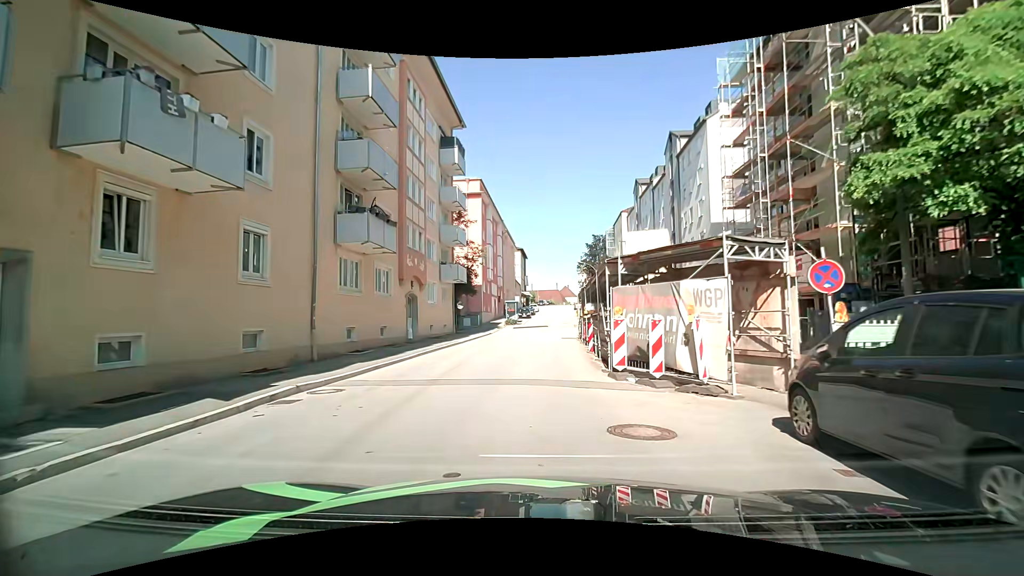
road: tertiary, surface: asphalt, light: Day
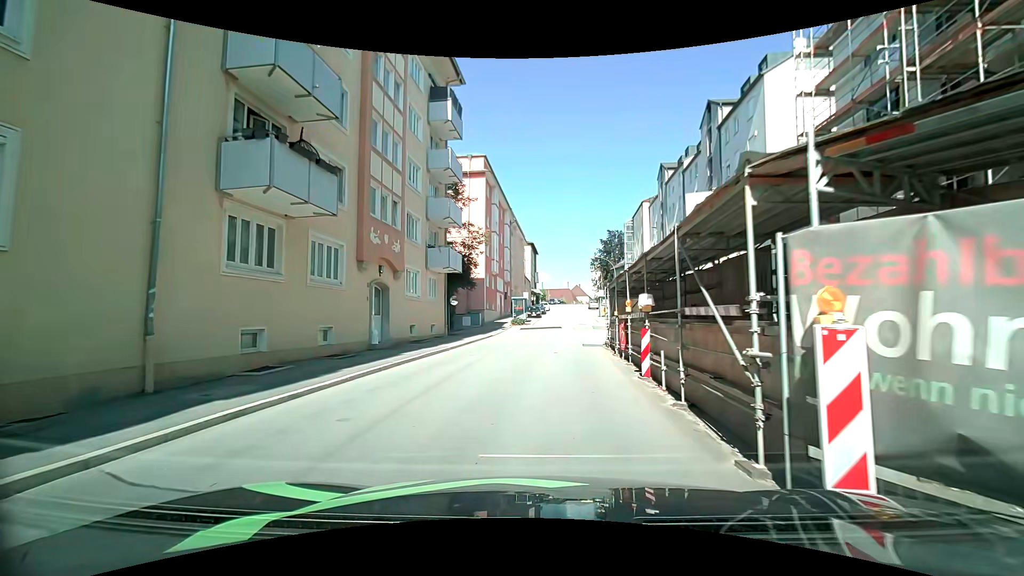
(0.0, +7.6) m; 0°
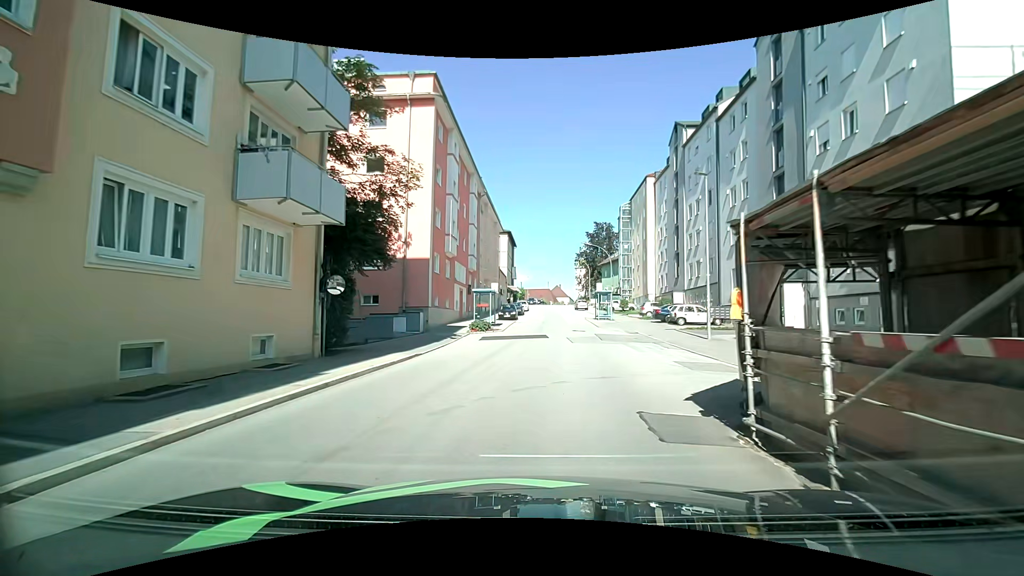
(0.0, +16.1) m; +1°
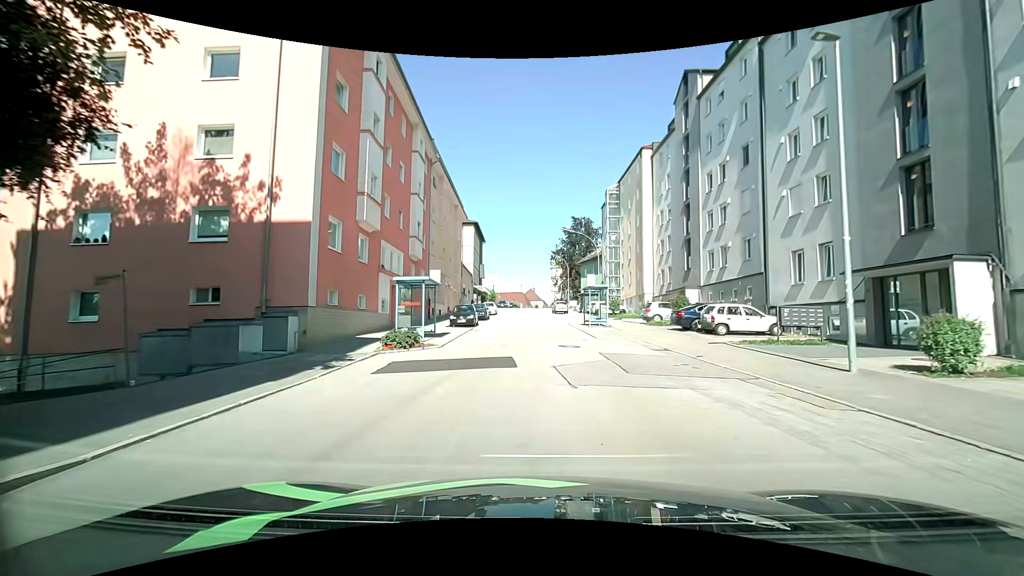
(+0.1, +12.6) m; +3°
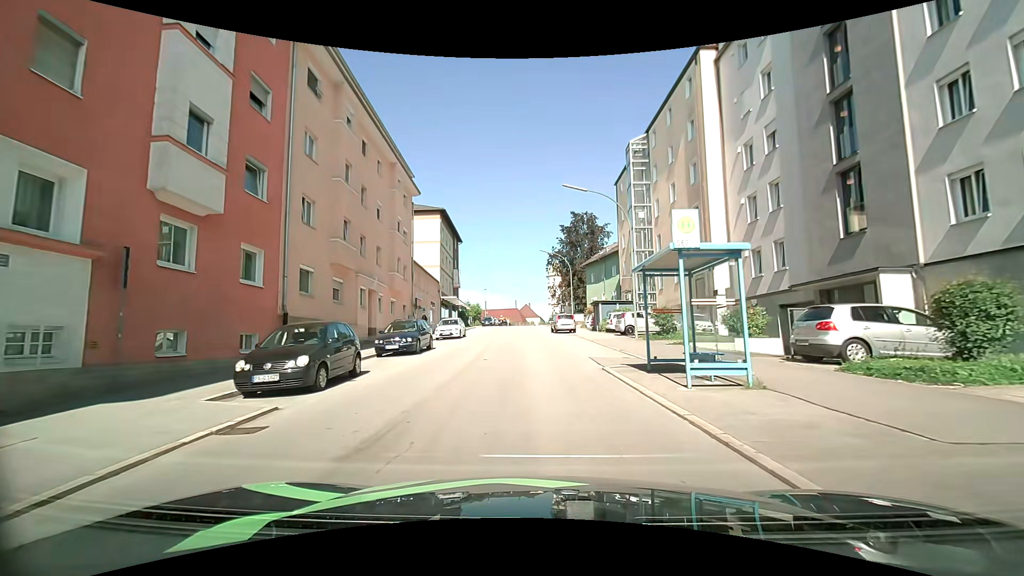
(+0.3, +21.5) m; 0°
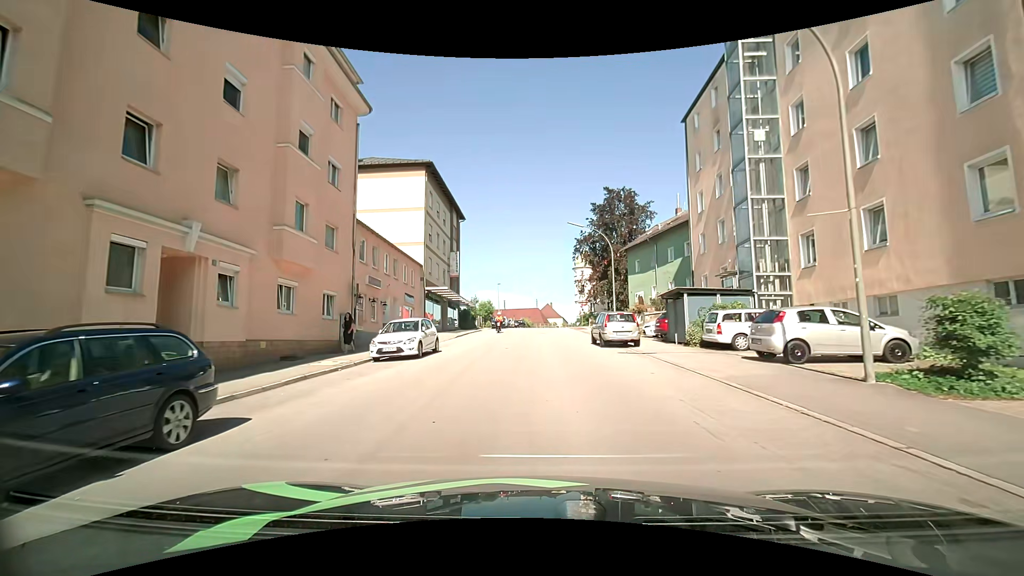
(-0.5, +17.4) m; -2°
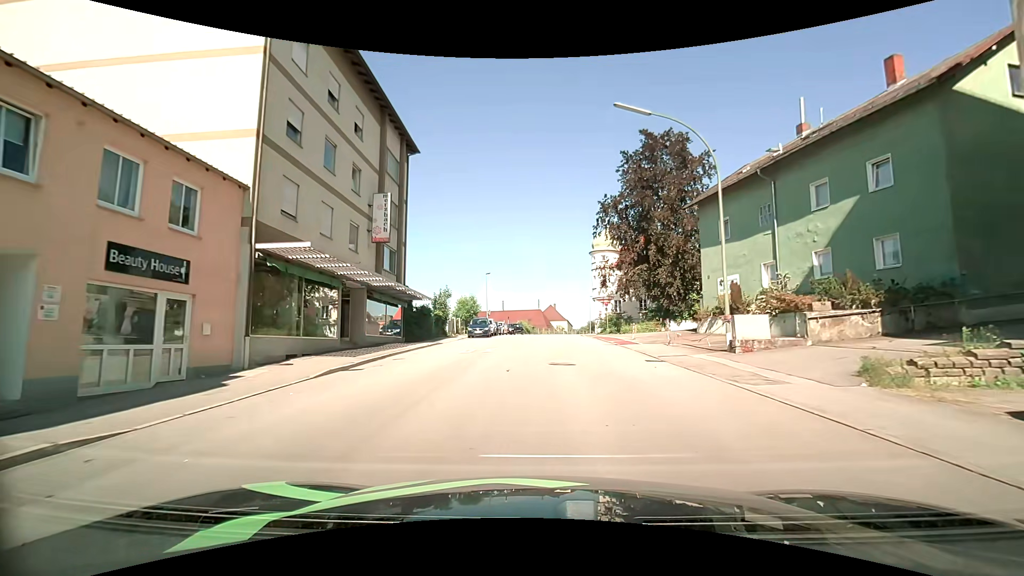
(-0.2, +24.0) m; 0°
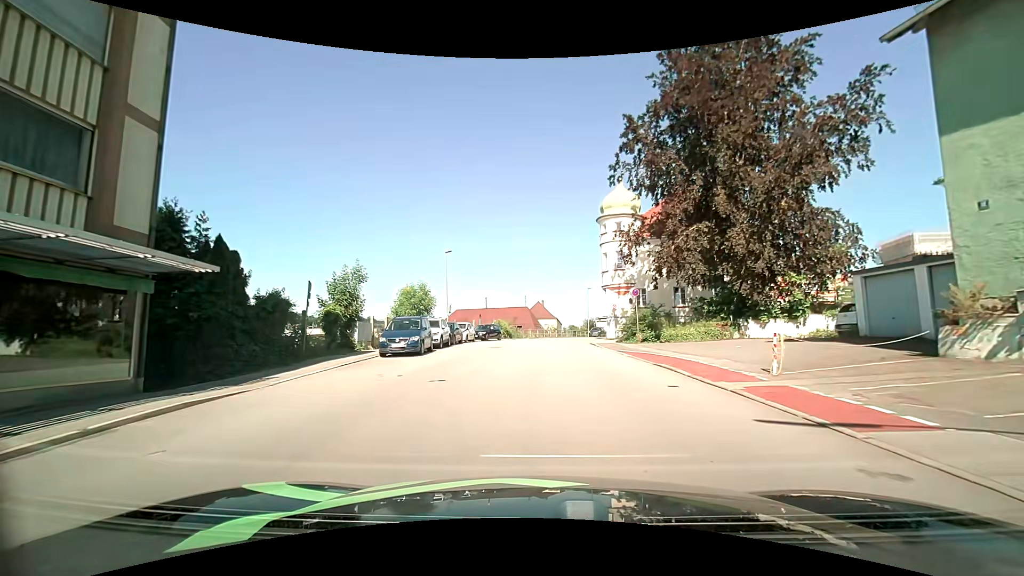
(+0.2, +19.9) m; +2°
(0, +10) (0, +20) (0, +30) (+1, +40) (+3, +50) (+6, +59) (+9, +69) (+12, +78) (+16, +88) (+19, +97) m
